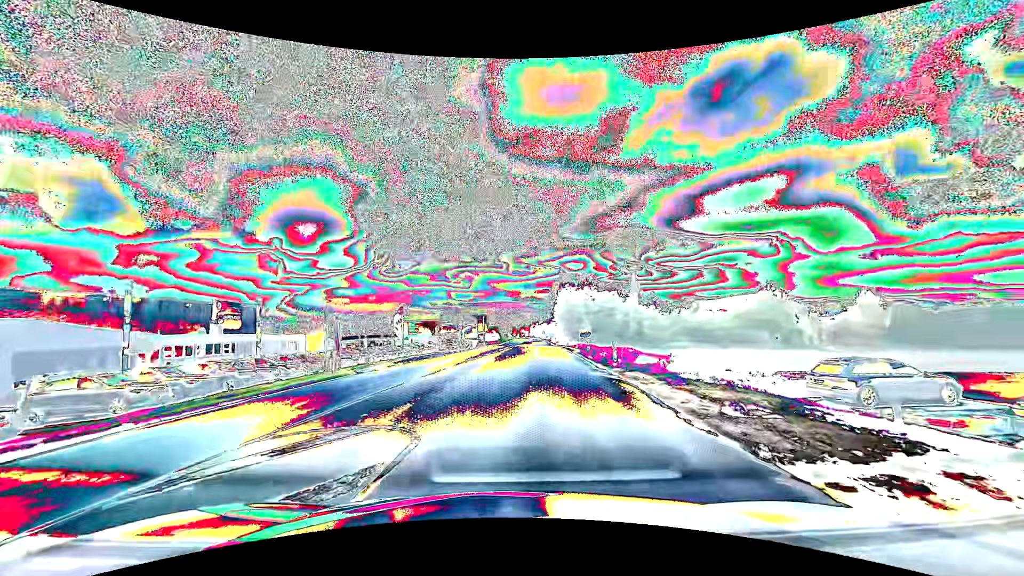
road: primary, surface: asphalt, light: Day
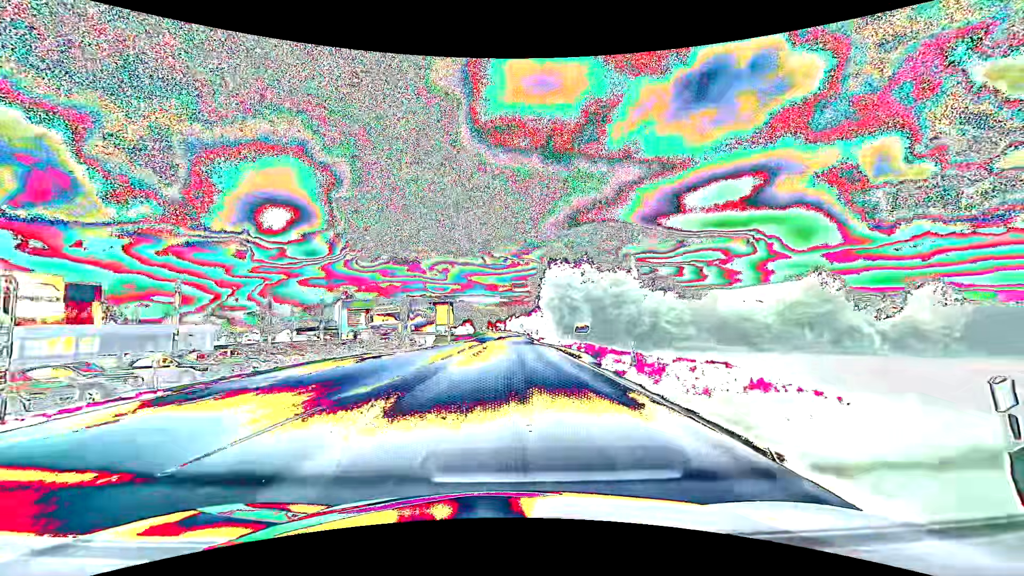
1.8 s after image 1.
(+0.6, +18.0) m; +3°
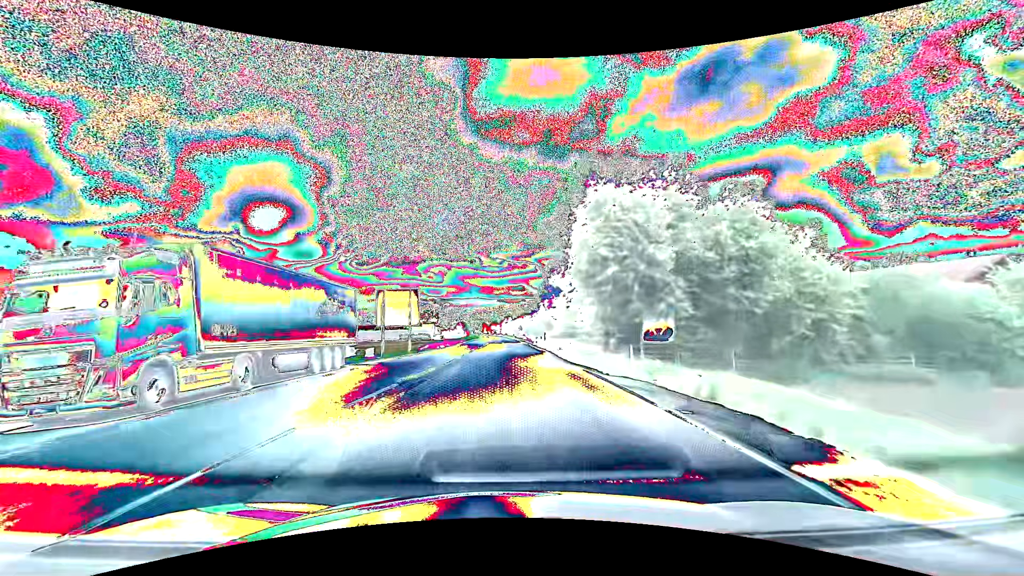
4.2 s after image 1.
(+0.2, +25.9) m; 0°
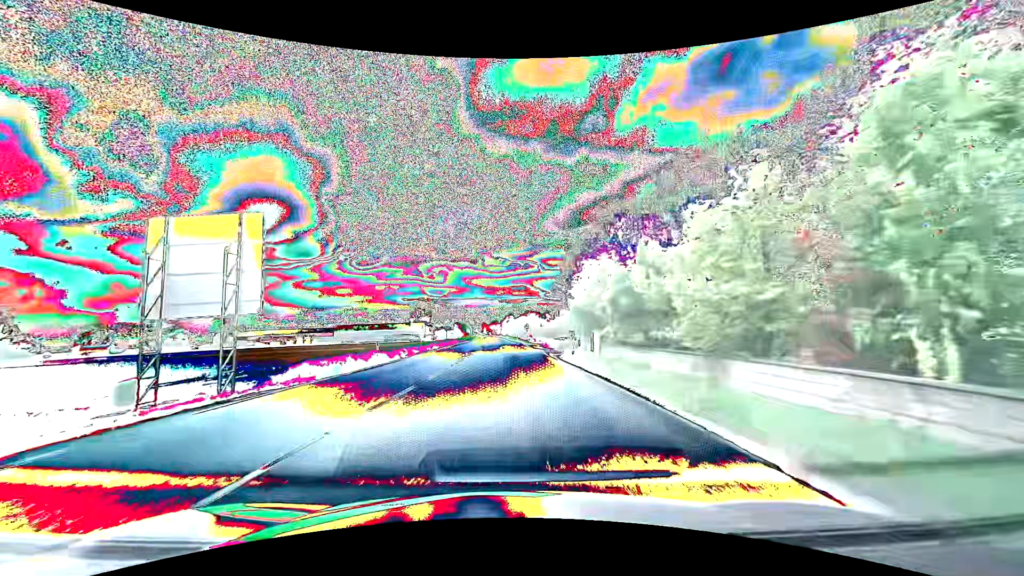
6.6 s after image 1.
(-0.1, +30.9) m; 0°
(0, +10) (0, +20) (0, +30) (0, +40) (0, +50) (0, +60) (0, +70) (0, +80) (-1, +90) (-1, +100) m
